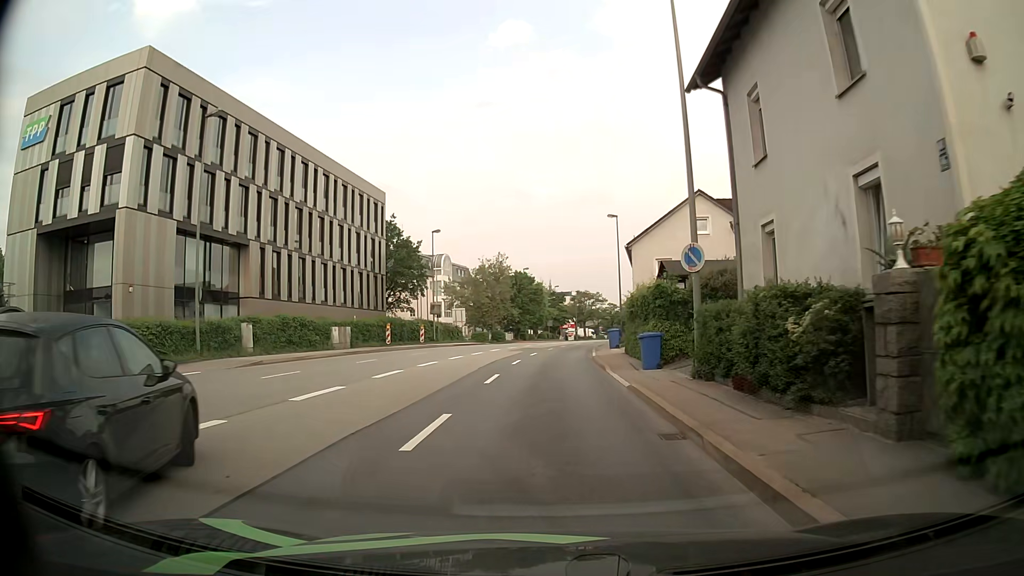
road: primary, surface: asphalt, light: Day
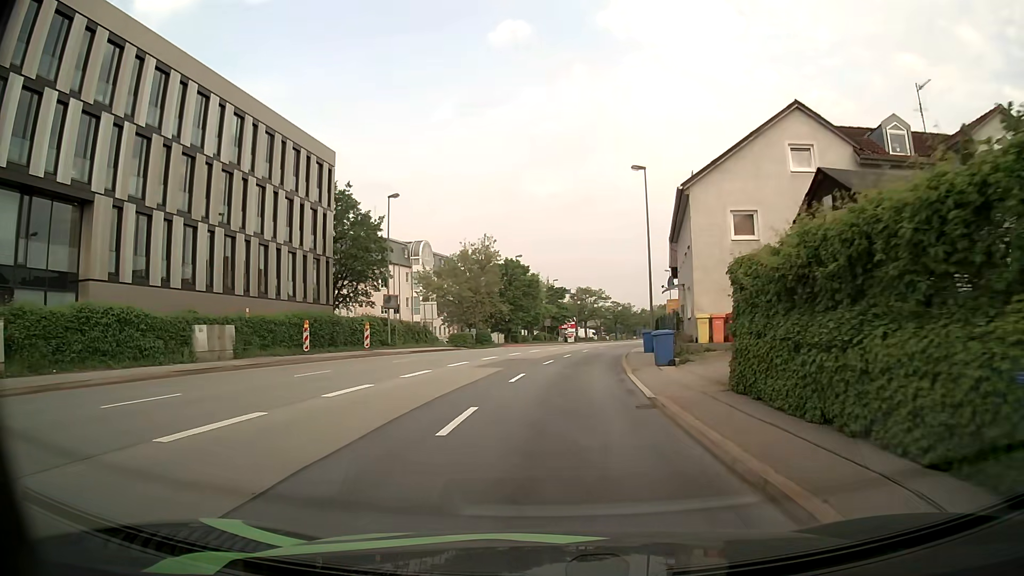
(-0.1, +16.9) m; 0°
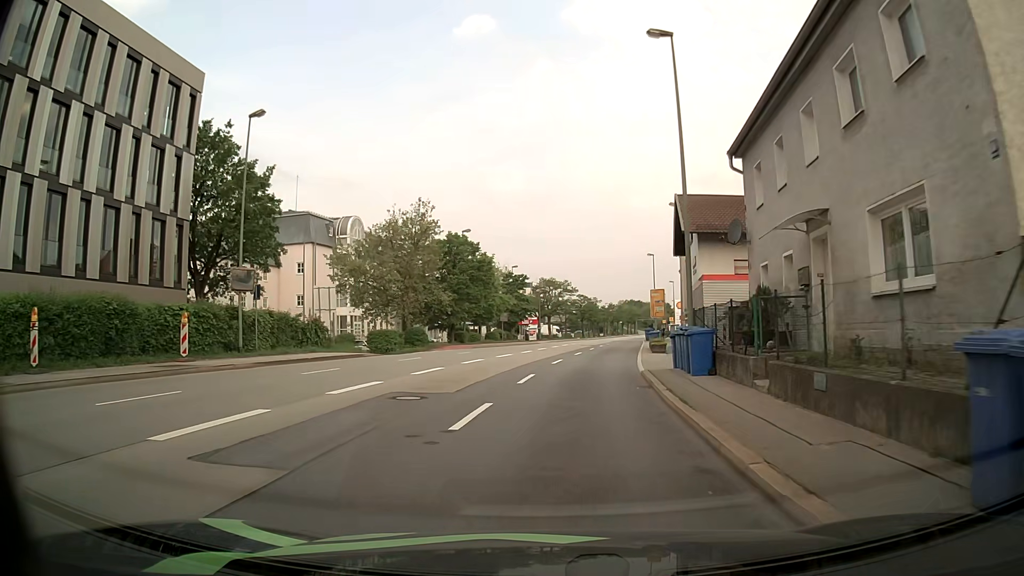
(+0.3, +17.8) m; +3°
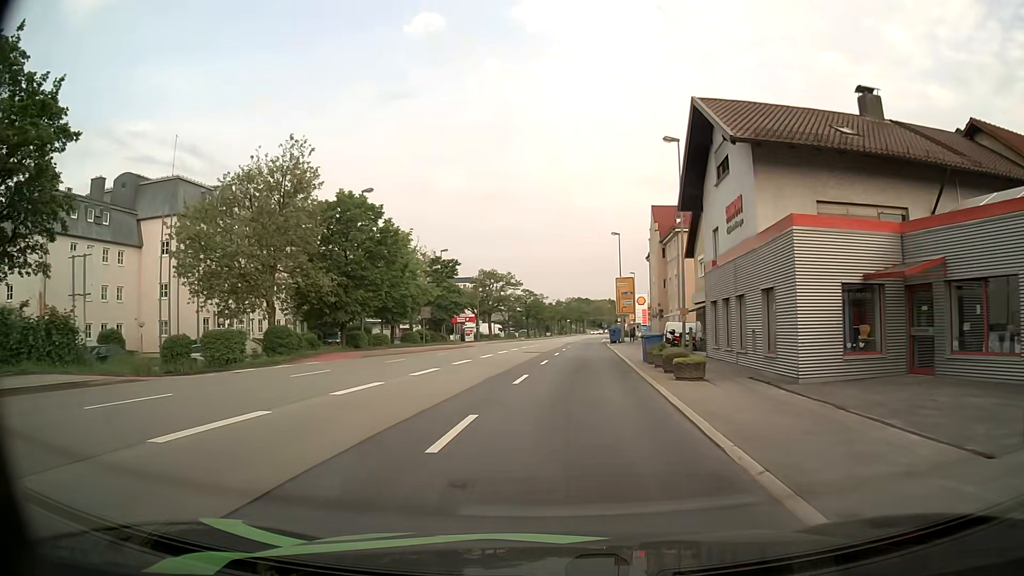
(+0.6, +17.8) m; +4°
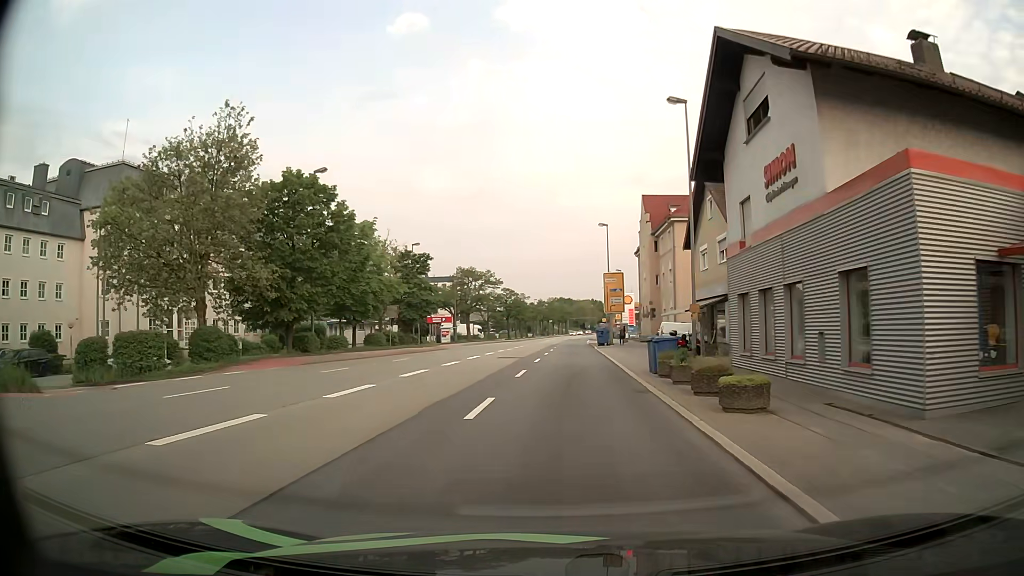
(+0.1, +6.1) m; +2°
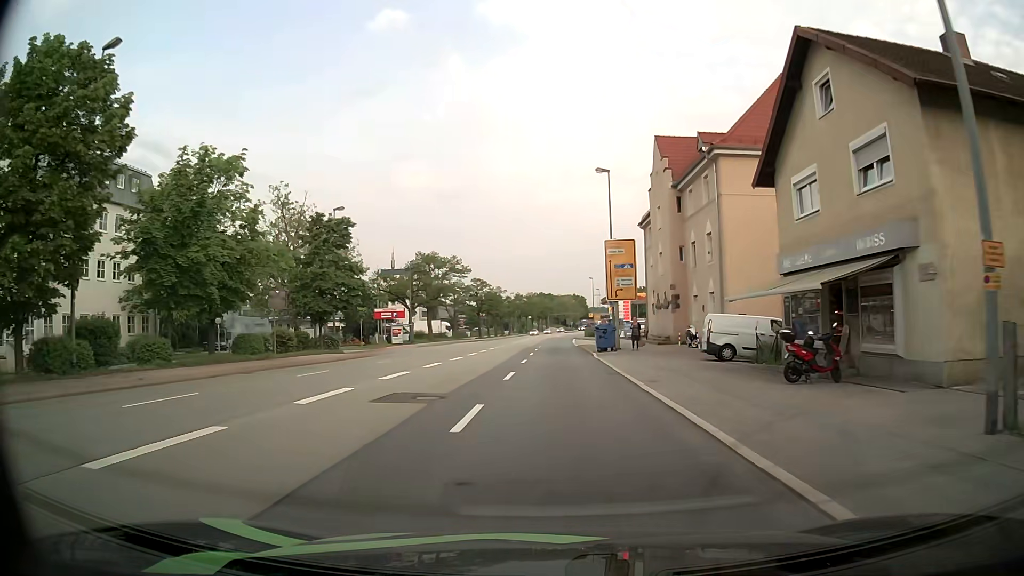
(+0.4, +19.5) m; +1°
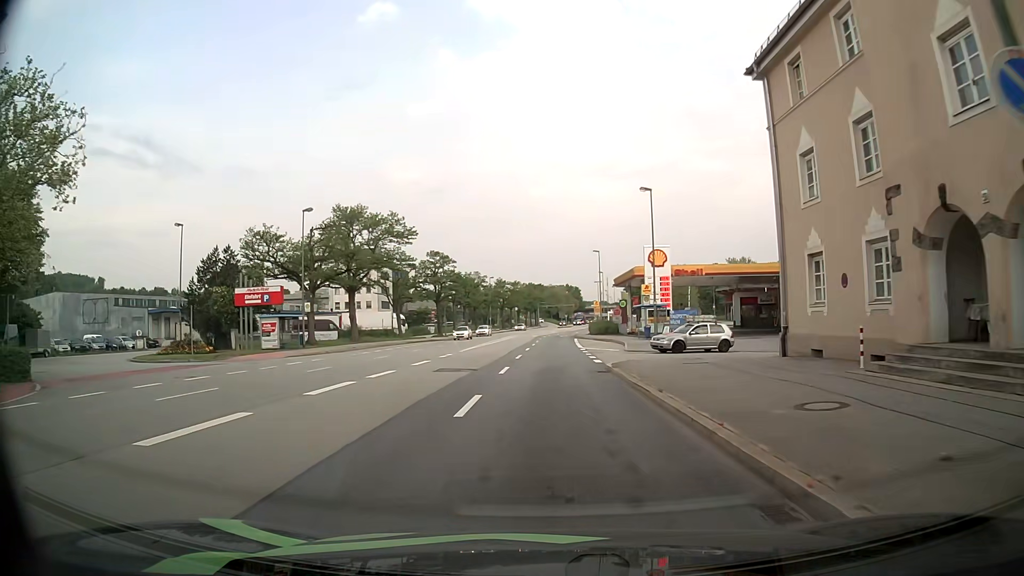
(+0.6, +34.8) m; +1°
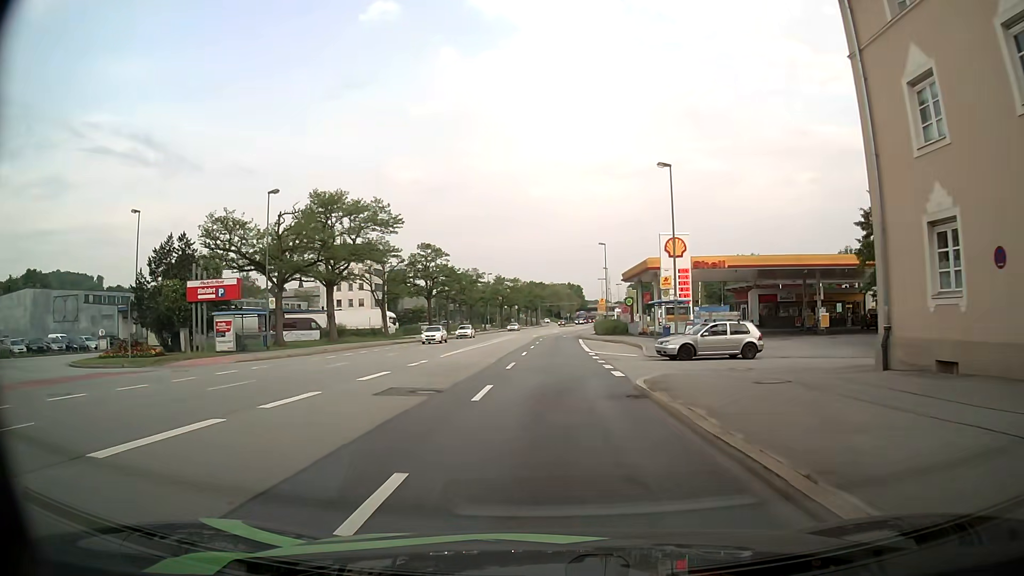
(0.0, +6.9) m; 0°
(0, +10) (0, +20) (0, +30) (0, +40) (+1, +50) (+1, +60) (+2, +70) (+3, +80) (+4, +90) (+5, +100) m
